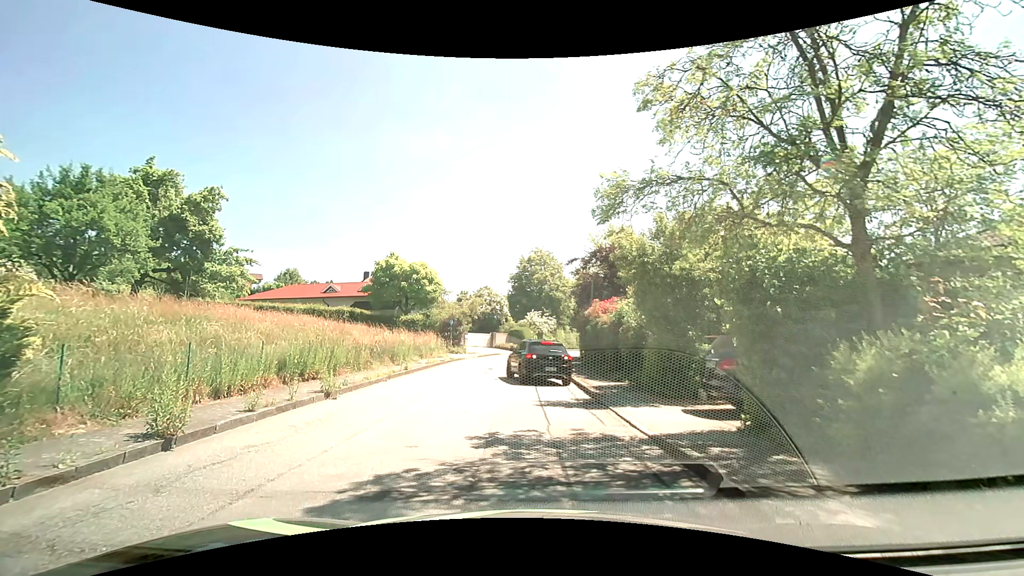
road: residential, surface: asphalt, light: Day
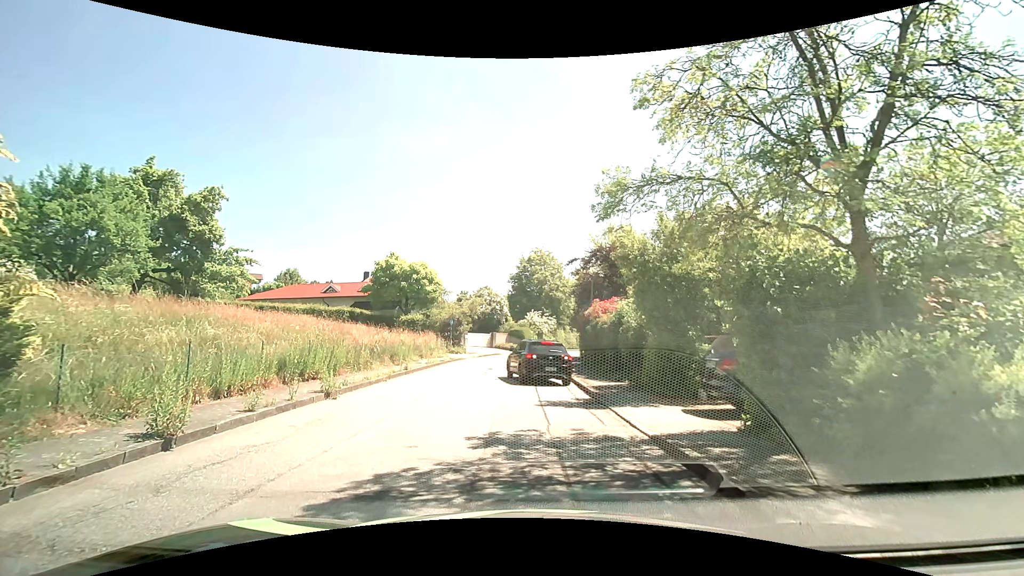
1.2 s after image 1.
(0.0, 0.0) m; 0°
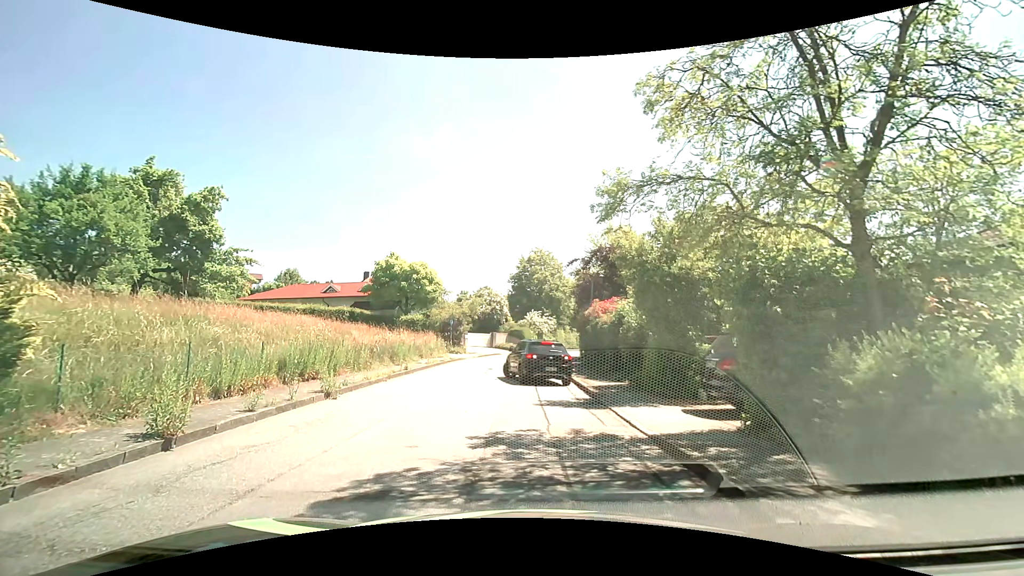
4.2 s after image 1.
(0.0, 0.0) m; 0°
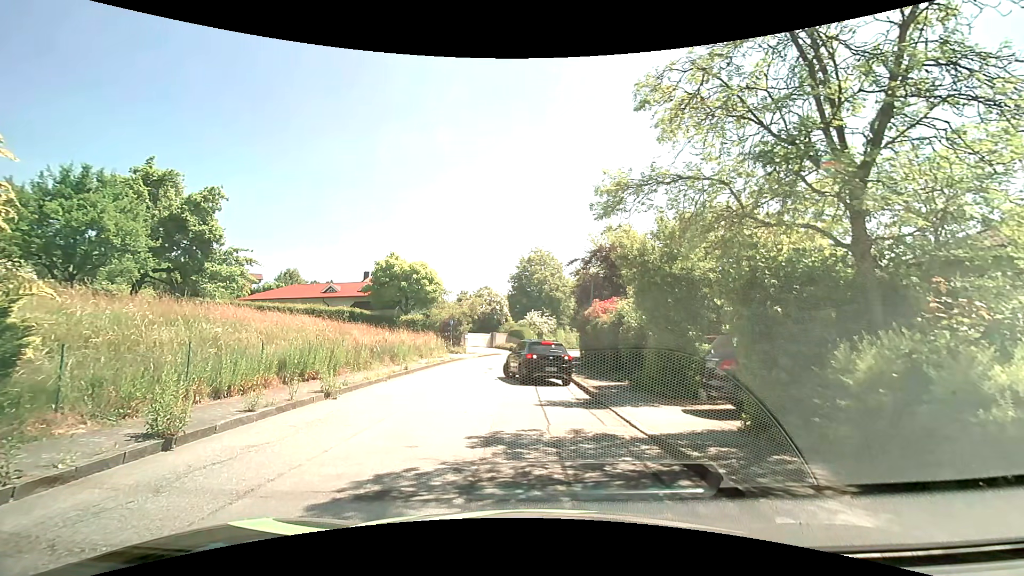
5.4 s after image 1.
(0.0, 0.0) m; 0°
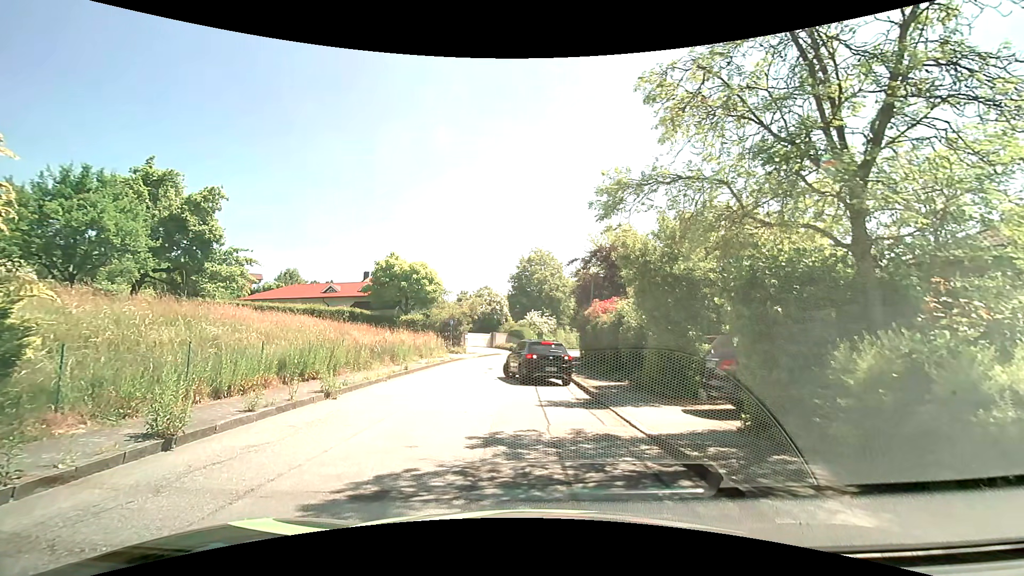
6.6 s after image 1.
(0.0, 0.0) m; 0°
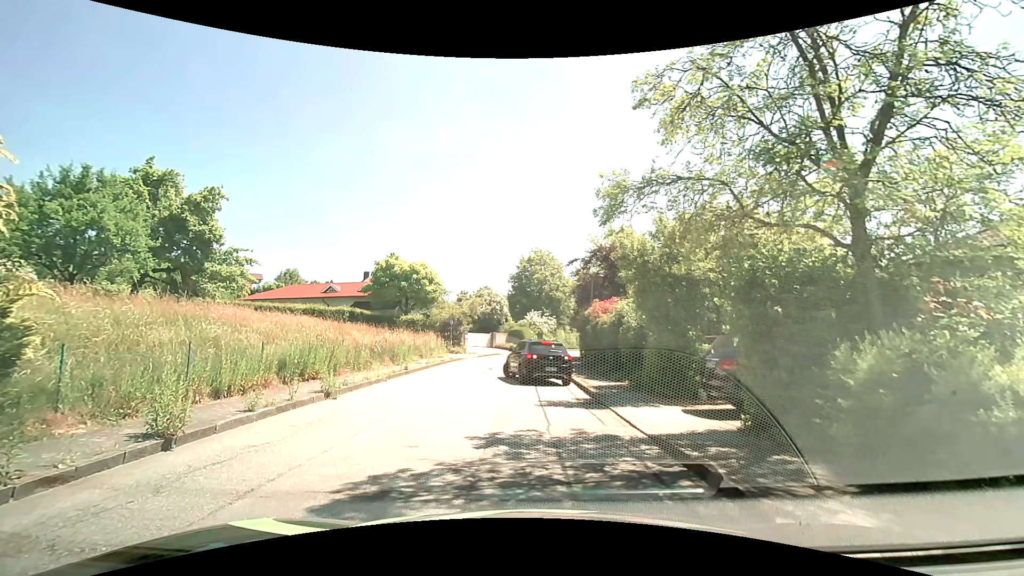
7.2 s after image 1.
(0.0, 0.0) m; 0°
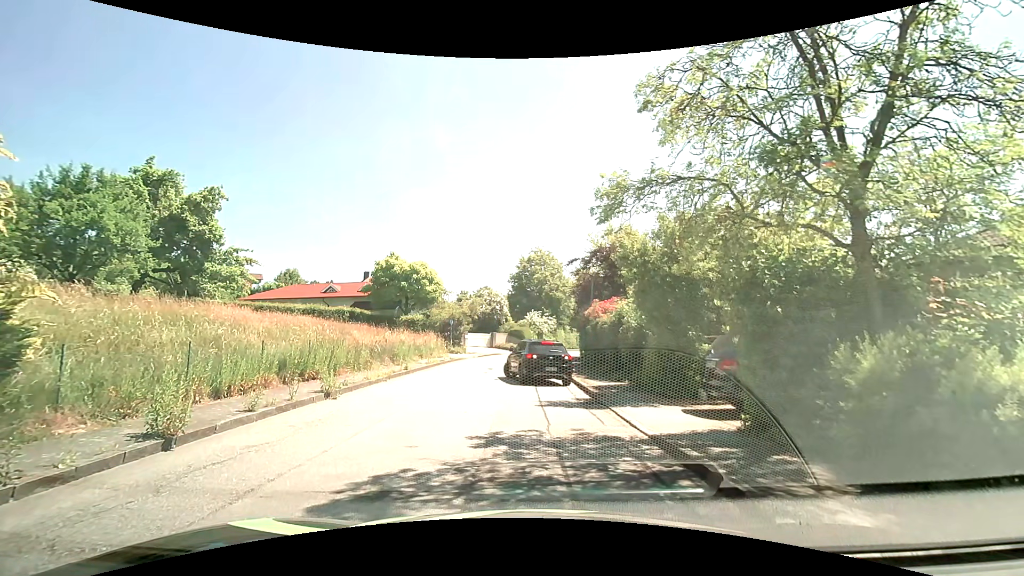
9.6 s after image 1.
(0.0, 0.0) m; 0°
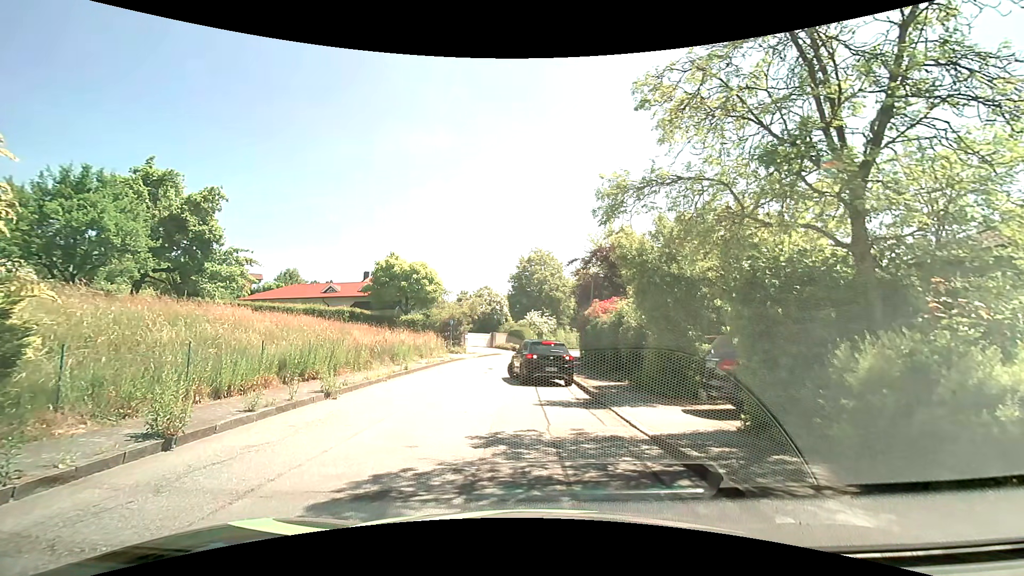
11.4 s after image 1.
(0.0, 0.0) m; 0°
(-1, +10) (-2, +20) (-1, +30) (+1, +39) (+4, +49) (+7, +59) (+11, +68) (+15, +77) (+20, +86) (+25, +94) m
